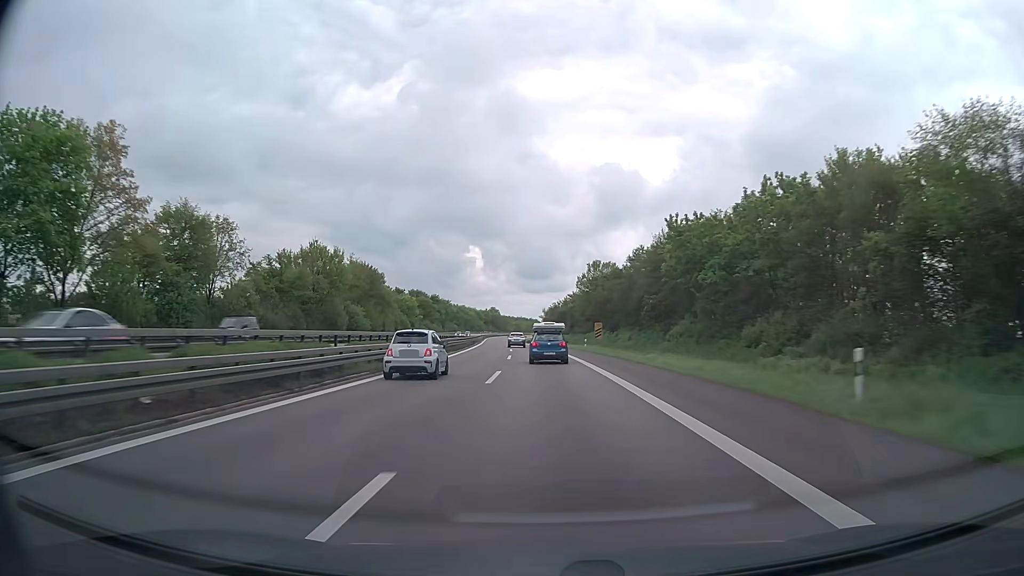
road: trunk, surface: asphalt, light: Day
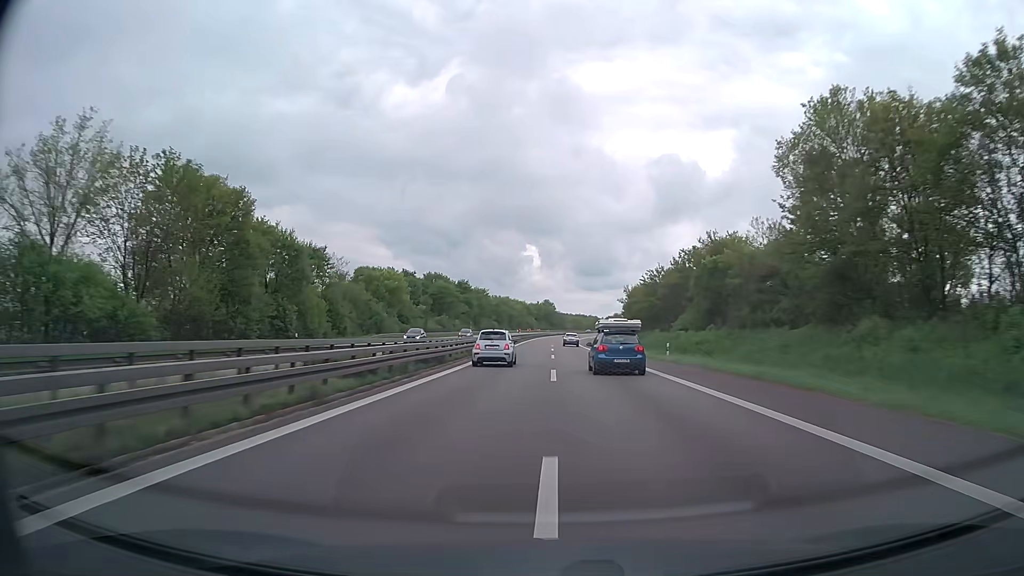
(-3.4, +71.4) m; -5°
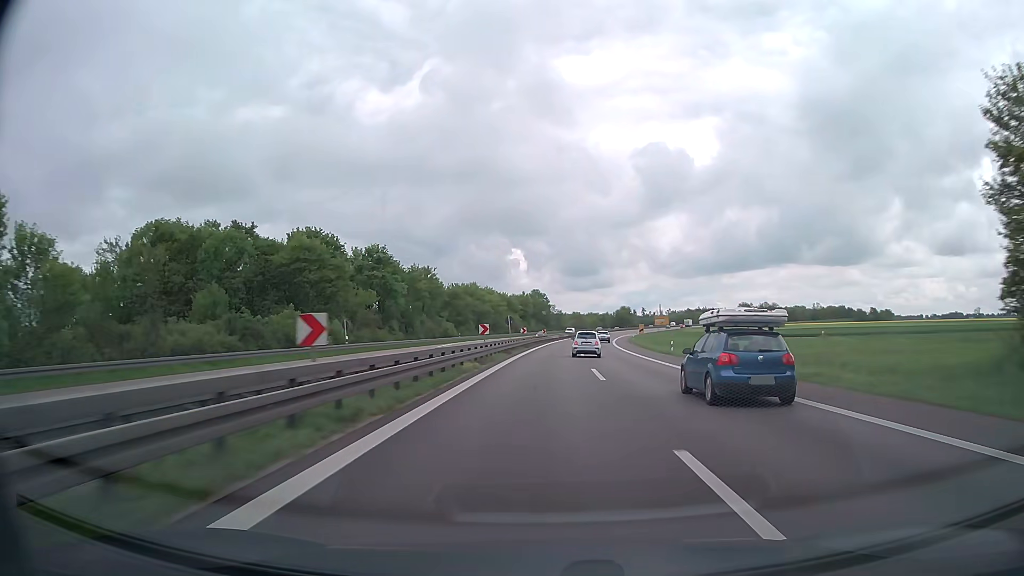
(-0.2, +90.1) m; +1°
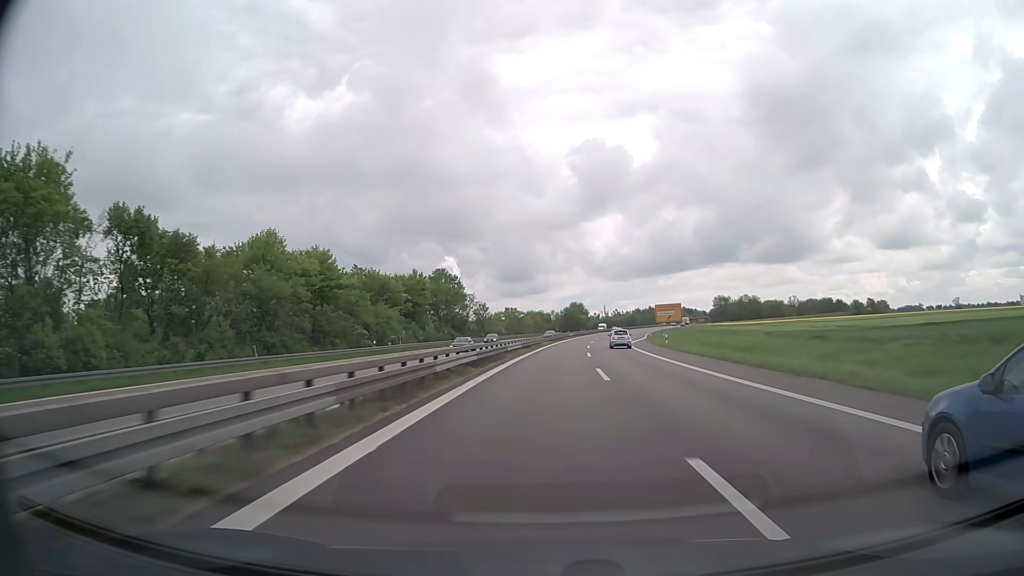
(+4.4, +91.2) m; +5°
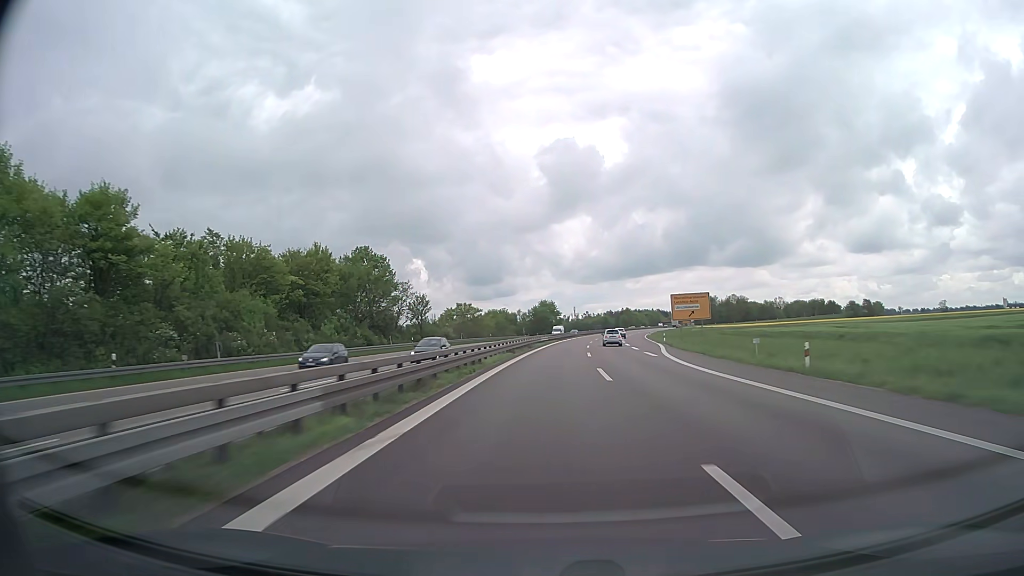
(+0.9, +36.7) m; +3°
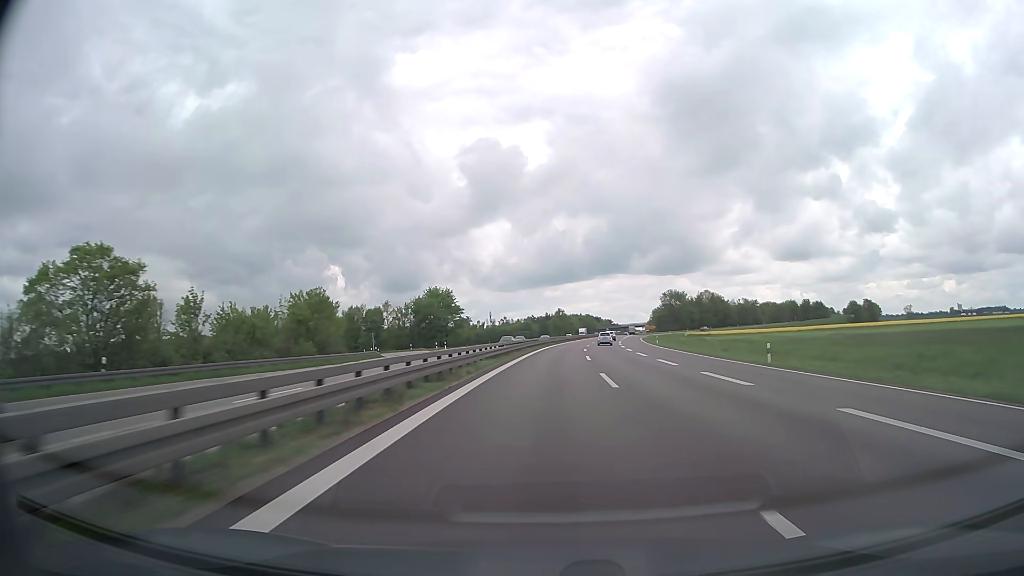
(+5.5, +92.5) m; +7°
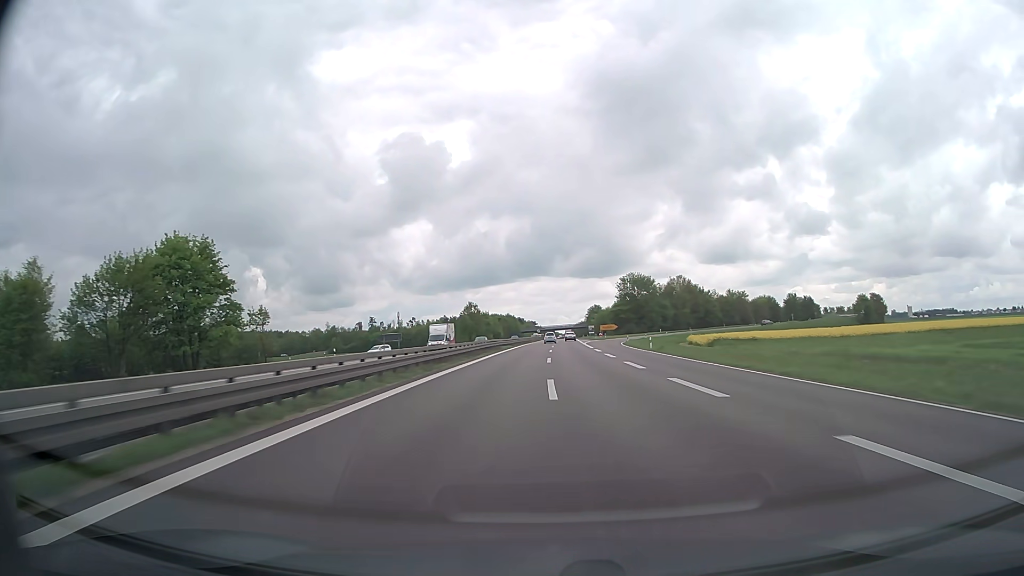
(+4.6, +75.7) m; +7°
(0, +10) (0, +20) (+1, +30) (+1, +40) (+1, +50) (+2, +60) (+2, +70) (+3, +80) (+3, +90) (+4, +100) m
